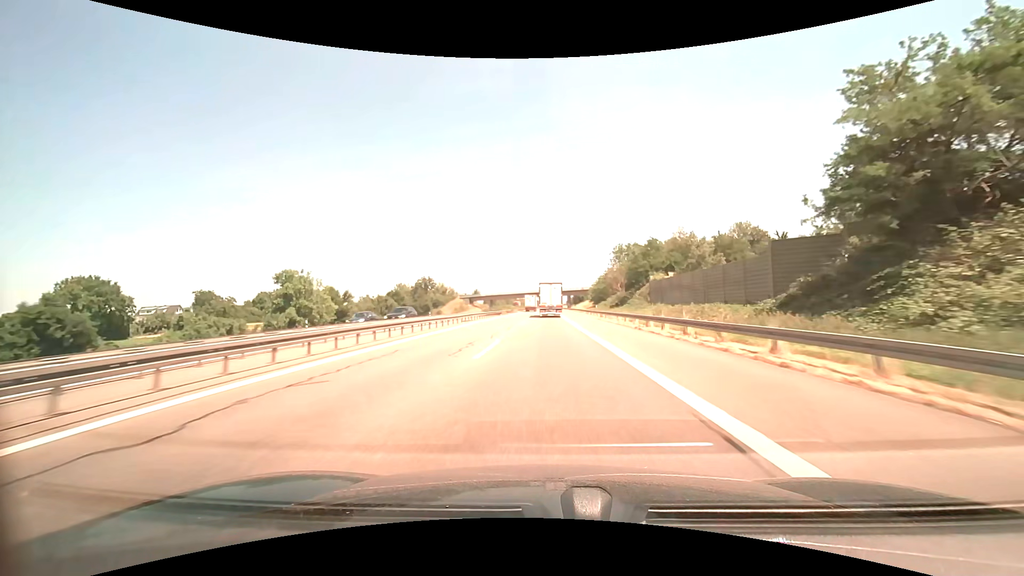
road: motorway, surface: asphalt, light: Day
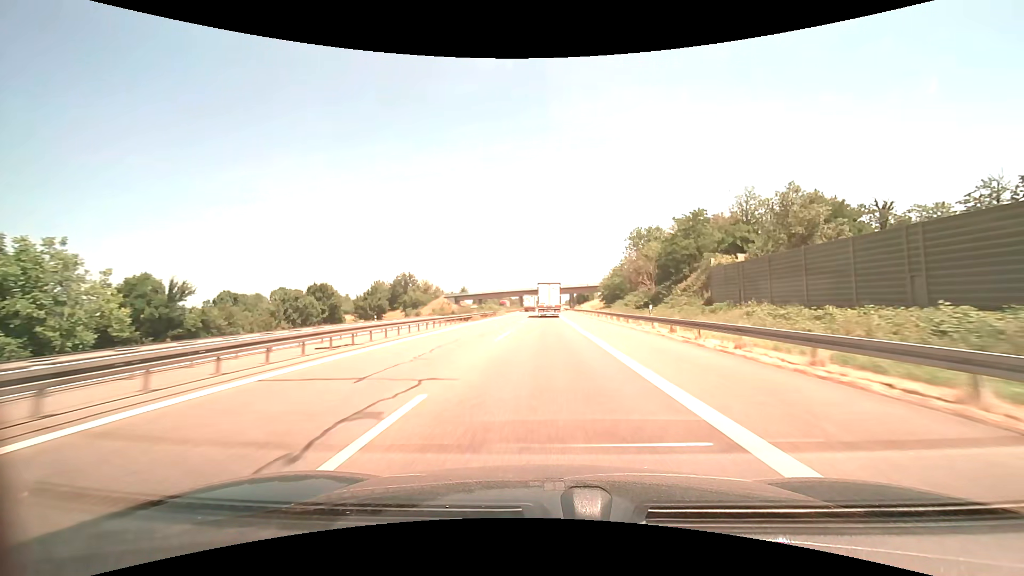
(-0.1, +30.2) m; 0°
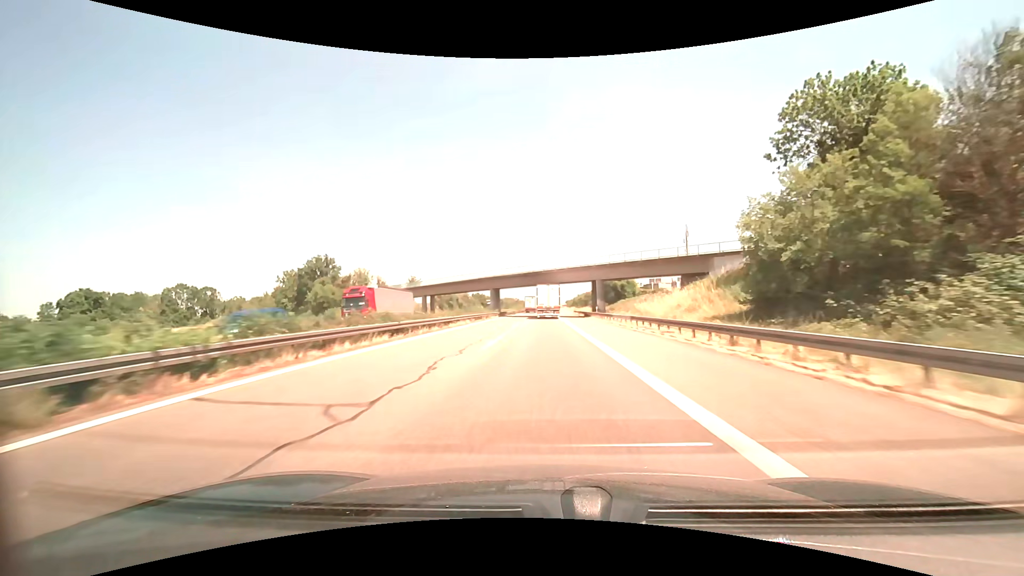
(0.0, +75.2) m; 0°
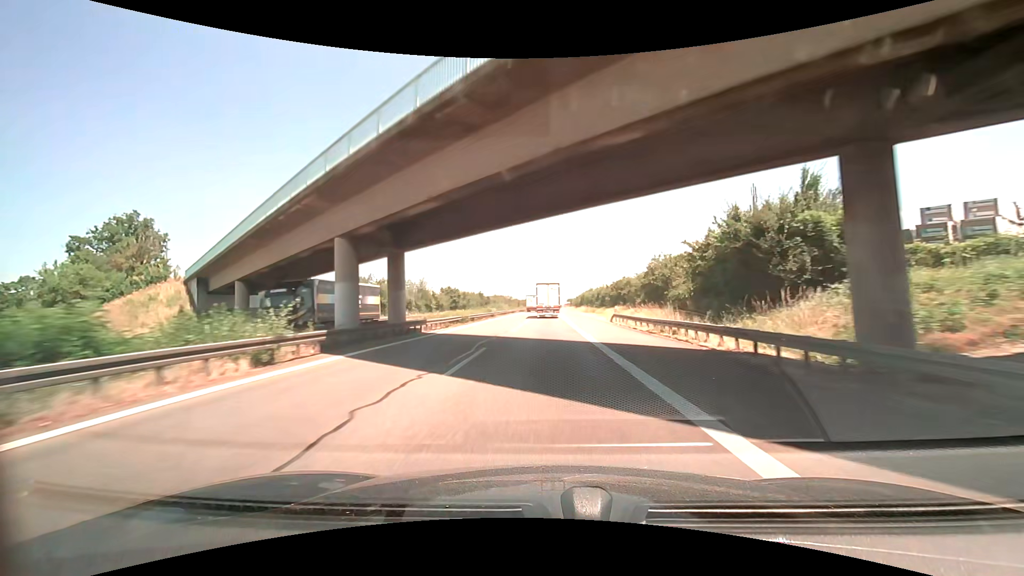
(+0.1, +59.9) m; 0°
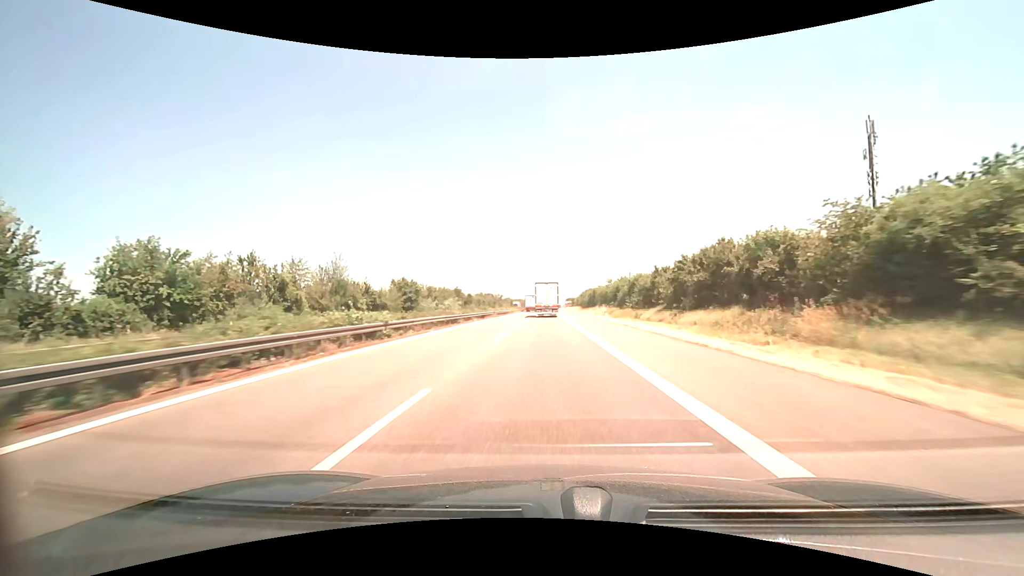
(+0.1, +44.8) m; 0°
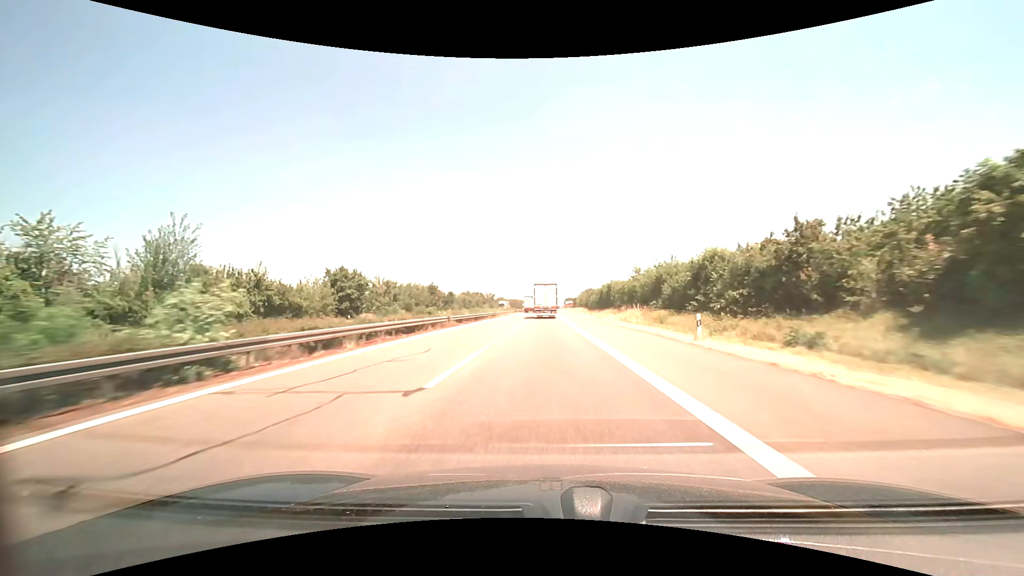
(+0.1, +29.8) m; 0°
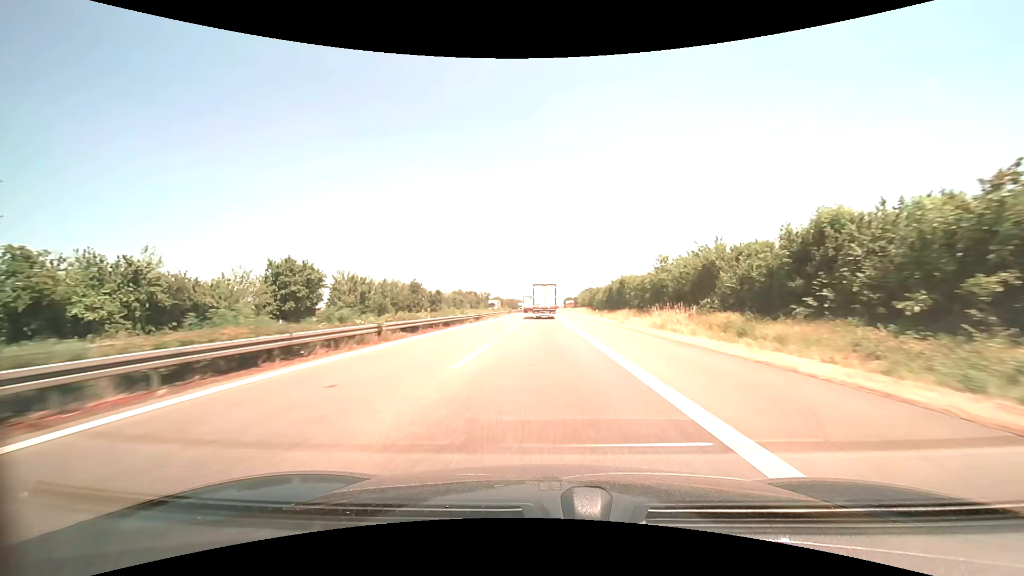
(0.0, +14.9) m; 0°
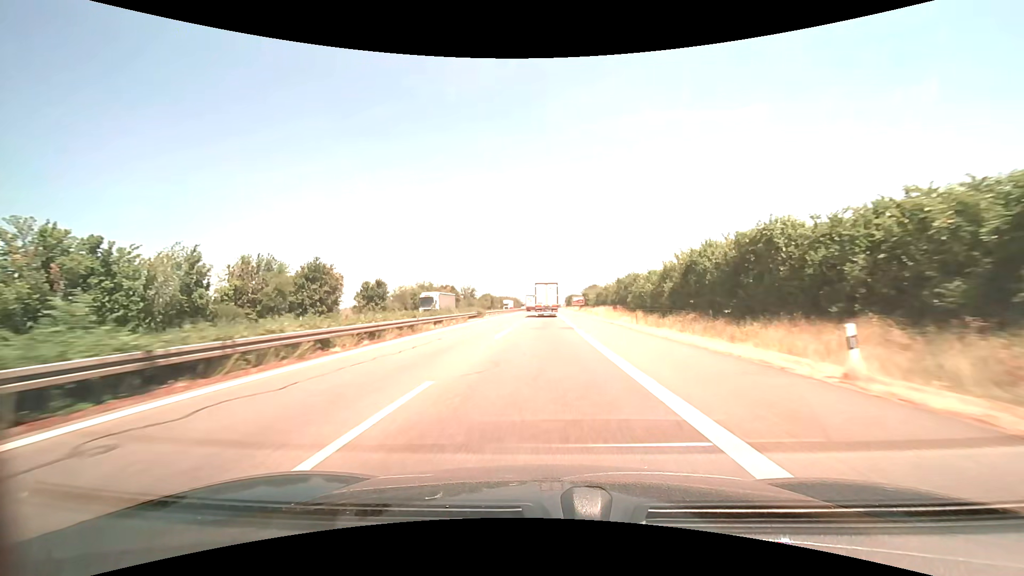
(+0.1, +44.7) m; 0°
(0, +10) (0, +20) (0, +30) (0, +40) (0, +50) (0, +60) (0, +70) (0, +80) (0, +90) (0, +100) m
